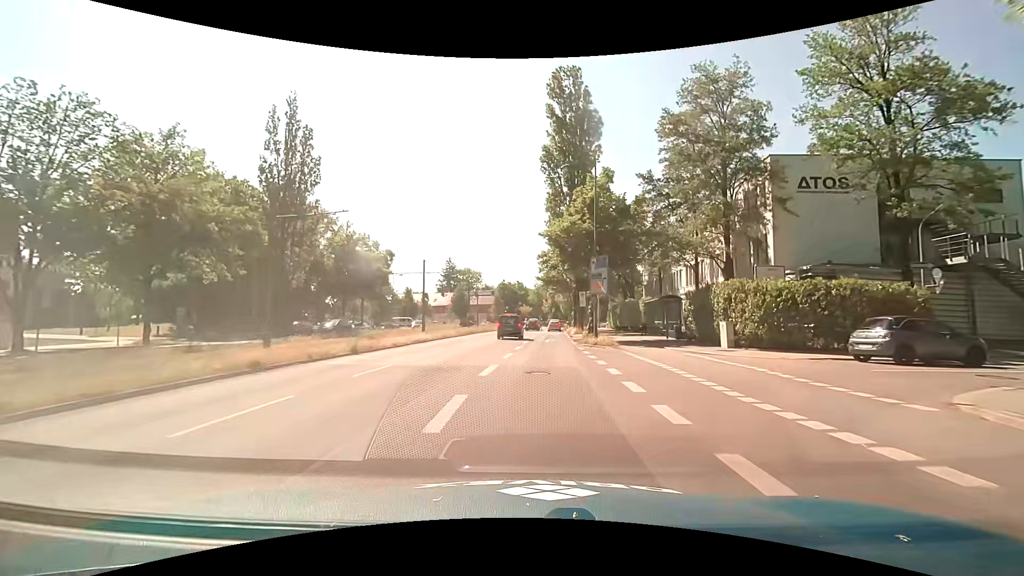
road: secondary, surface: asphalt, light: Day
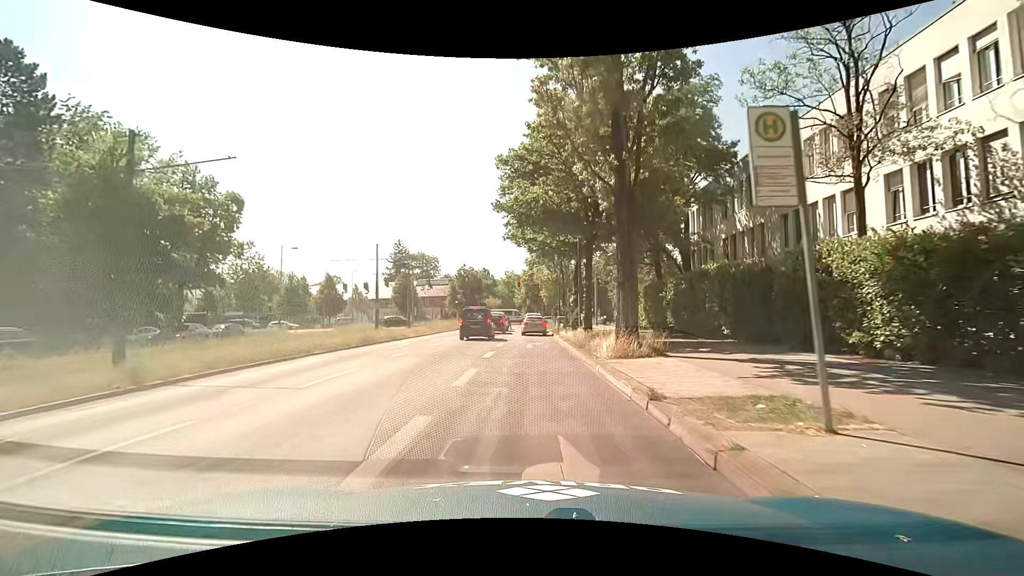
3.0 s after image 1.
(+0.9, +32.1) m; +2°
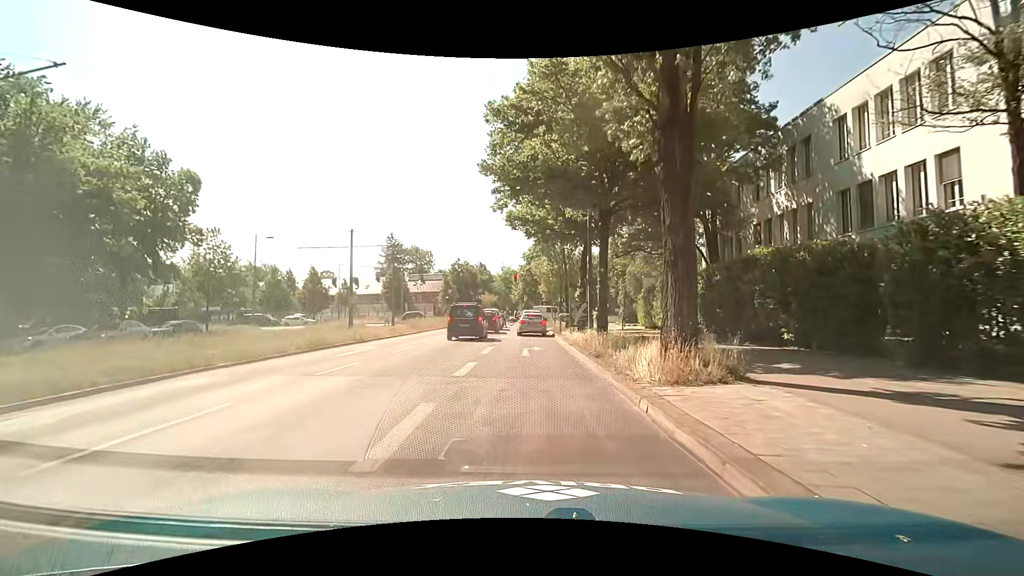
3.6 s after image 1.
(+0.1, +5.1) m; +1°
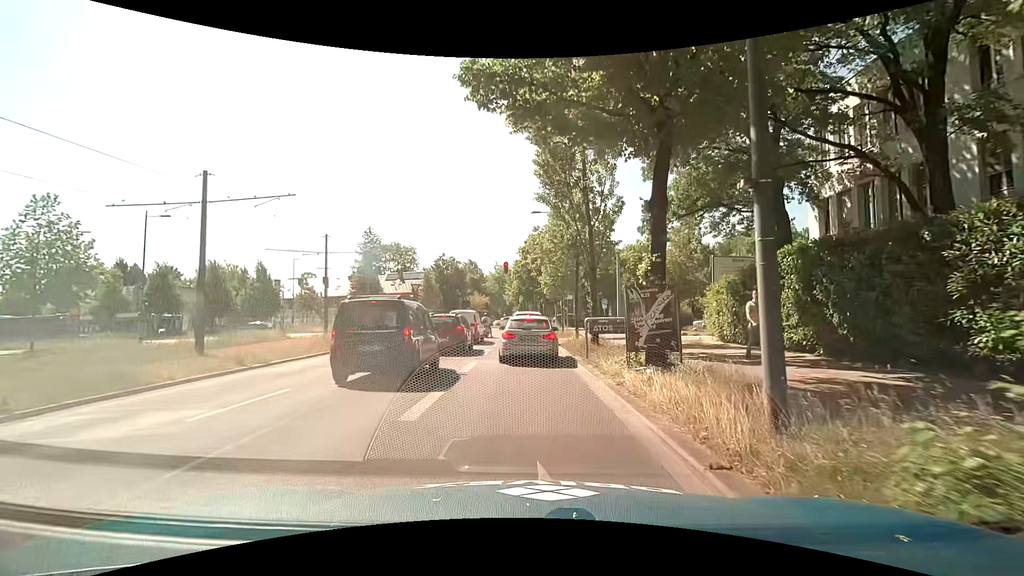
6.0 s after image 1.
(0.0, +15.0) m; +1°
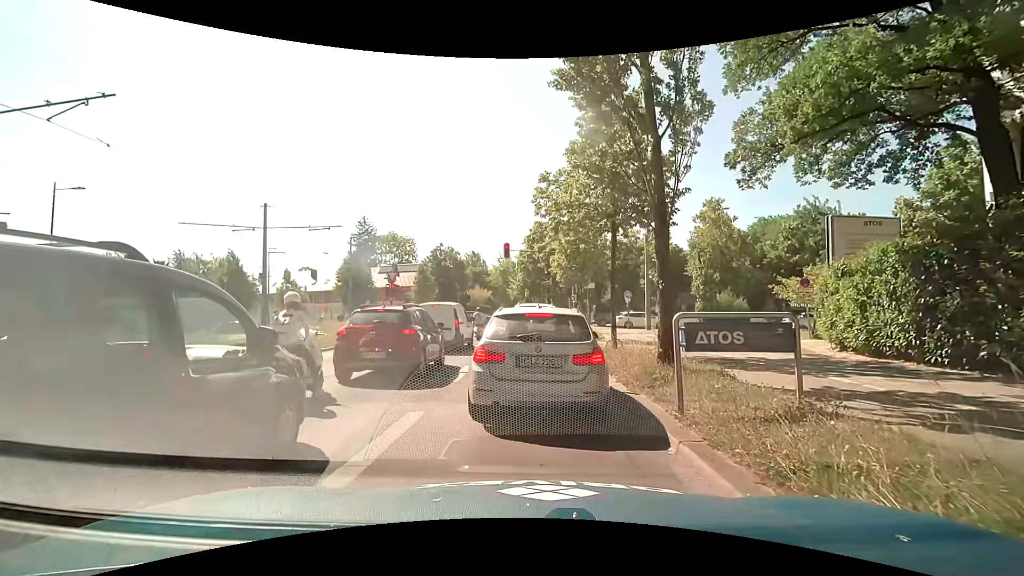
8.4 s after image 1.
(-0.1, +8.3) m; -2°
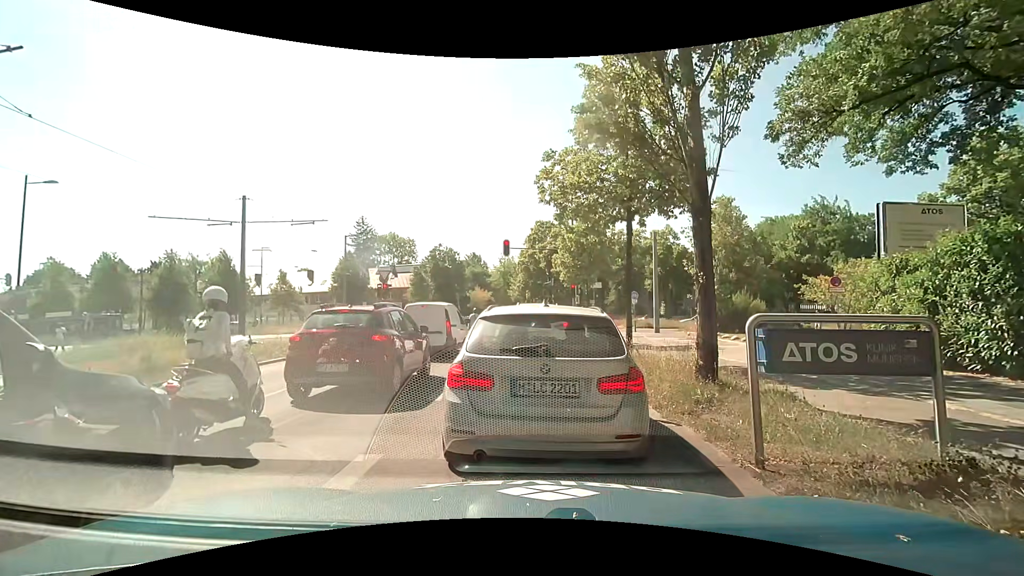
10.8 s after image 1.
(-0.1, +1.9) m; -2°
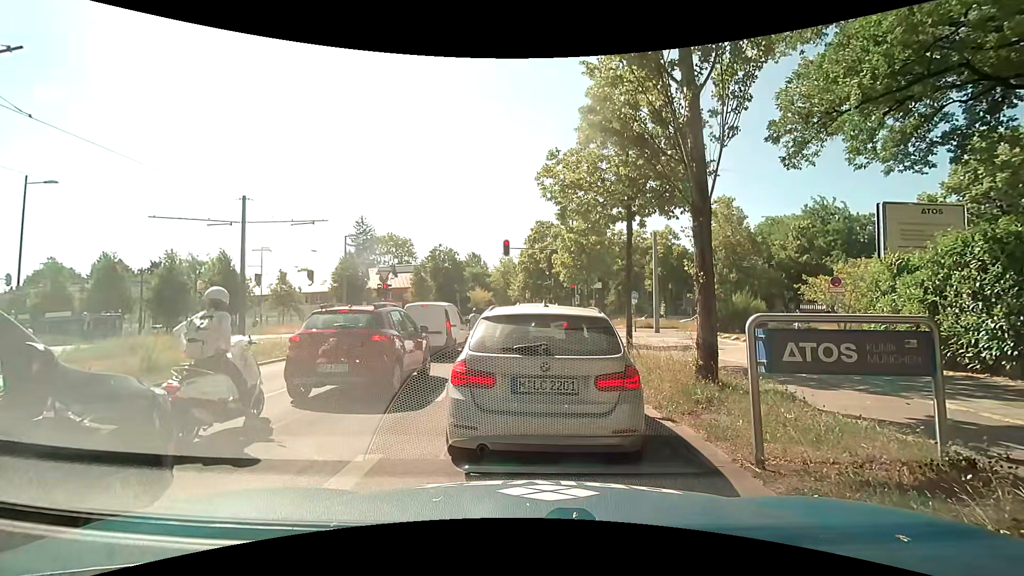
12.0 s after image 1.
(0.0, 0.0) m; 0°
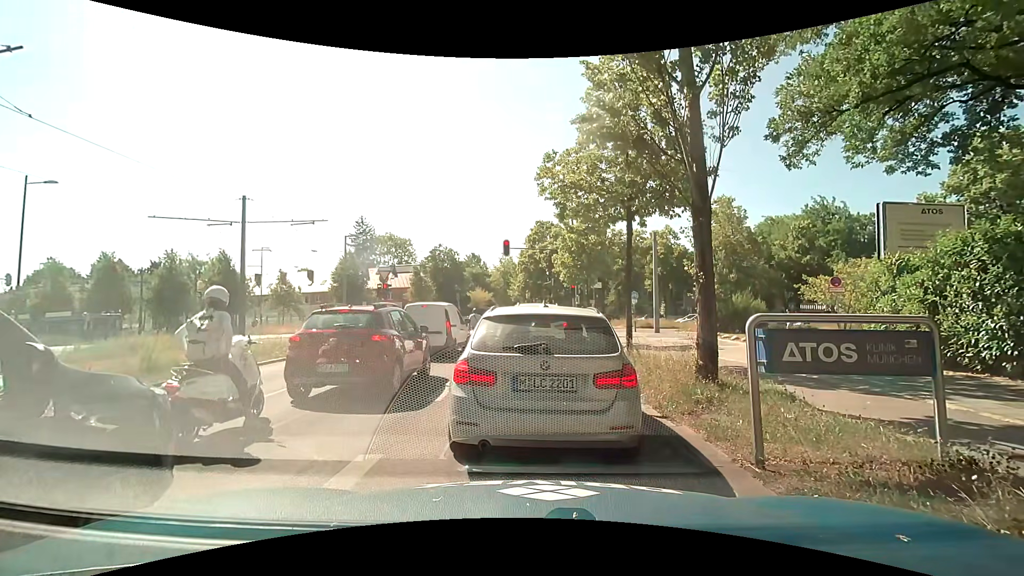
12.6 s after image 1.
(0.0, 0.0) m; 0°
